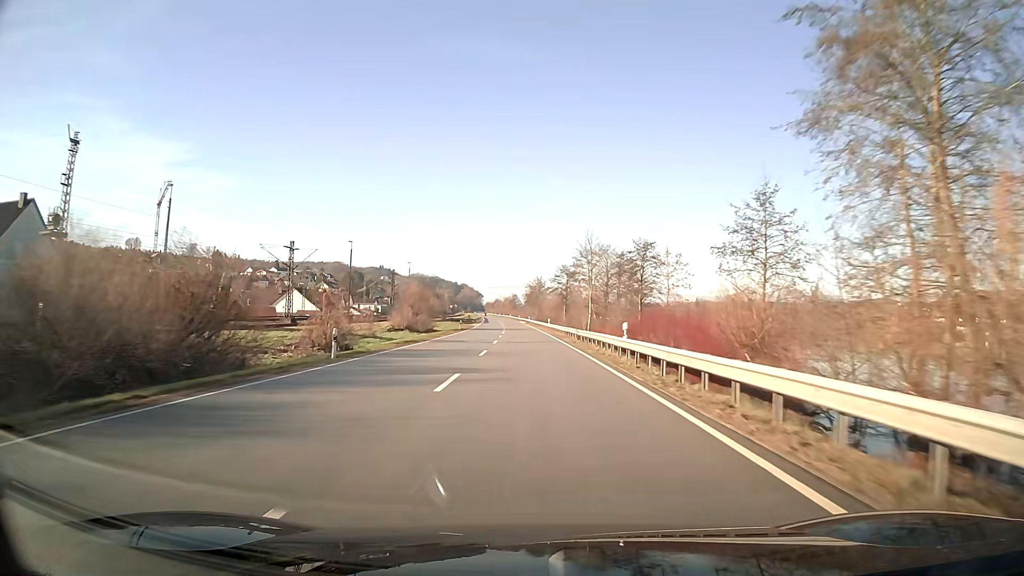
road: unclassified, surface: asphalt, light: Day
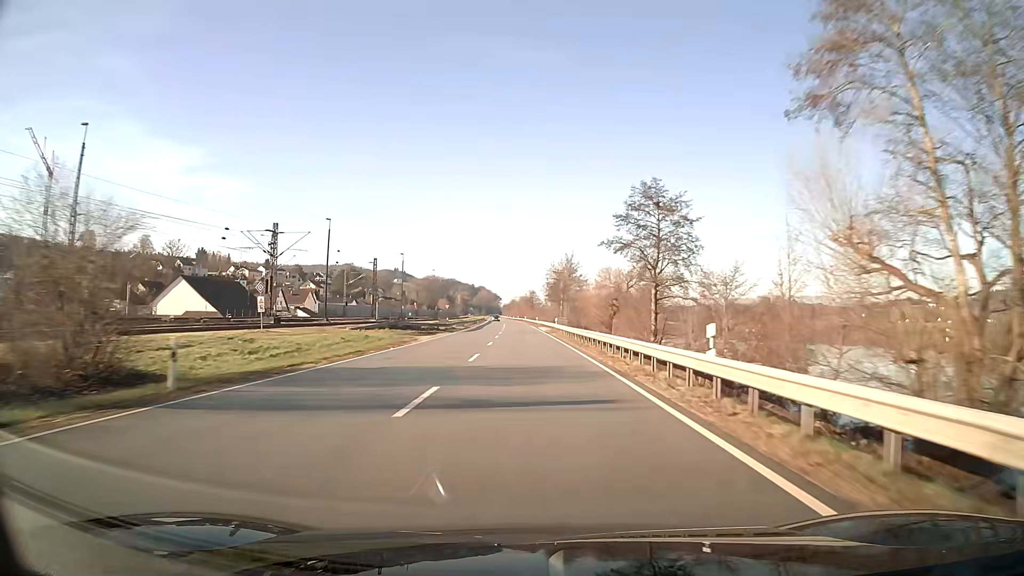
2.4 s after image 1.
(-0.9, +63.8) m; -2°
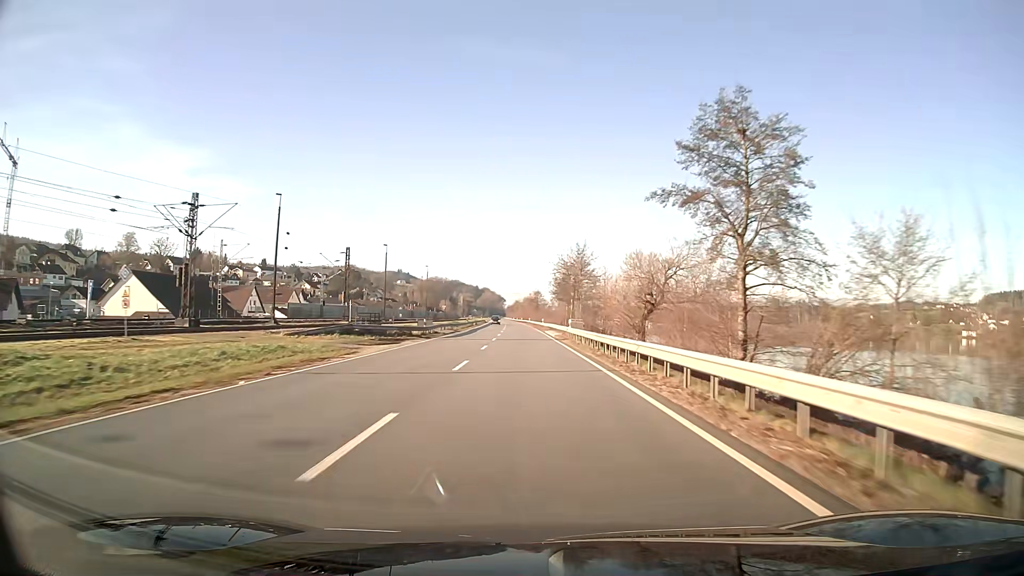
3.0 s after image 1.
(-0.1, +15.9) m; 0°
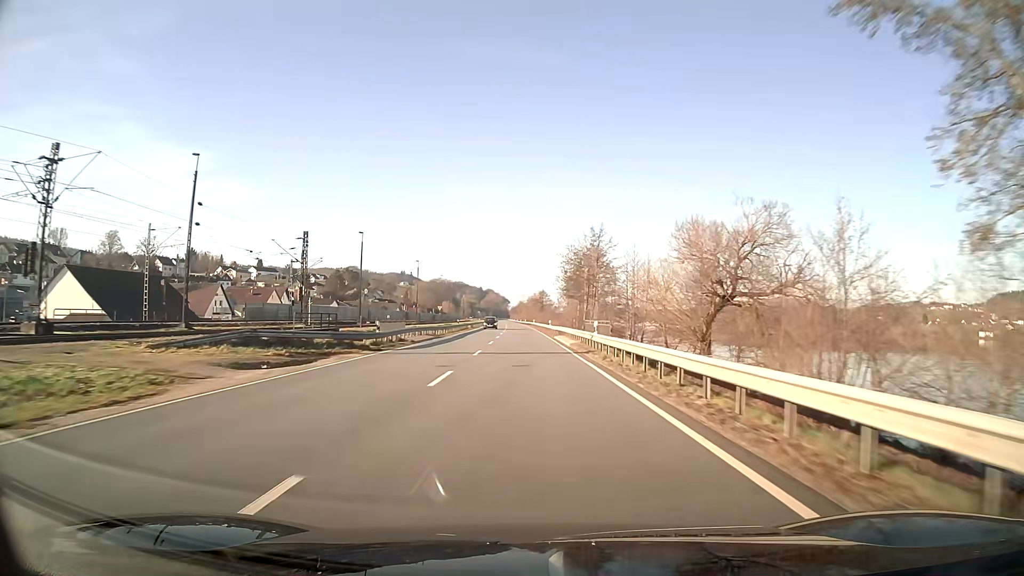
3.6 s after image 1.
(-0.1, +15.9) m; 0°
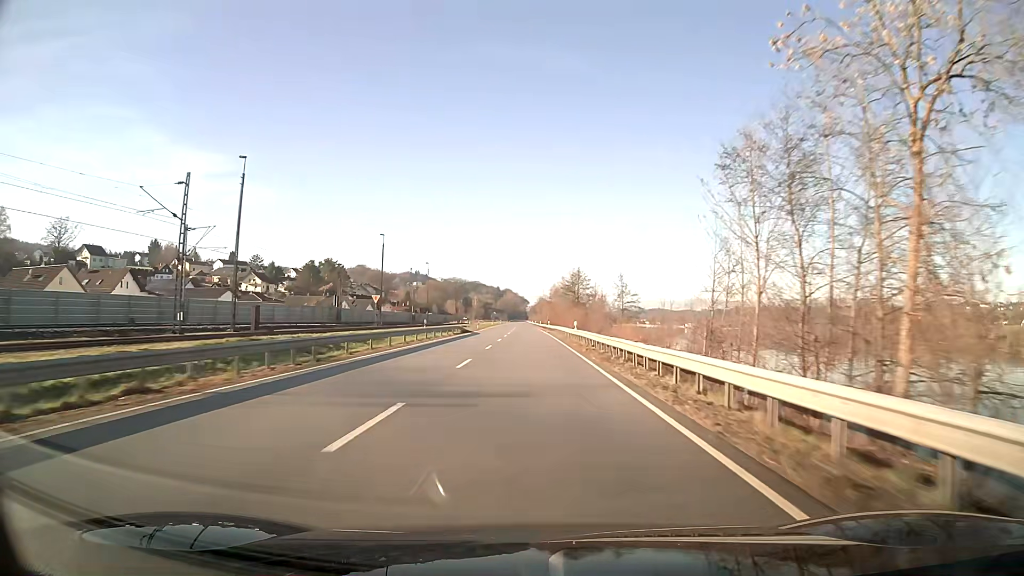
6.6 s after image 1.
(-1.3, +79.7) m; -2°
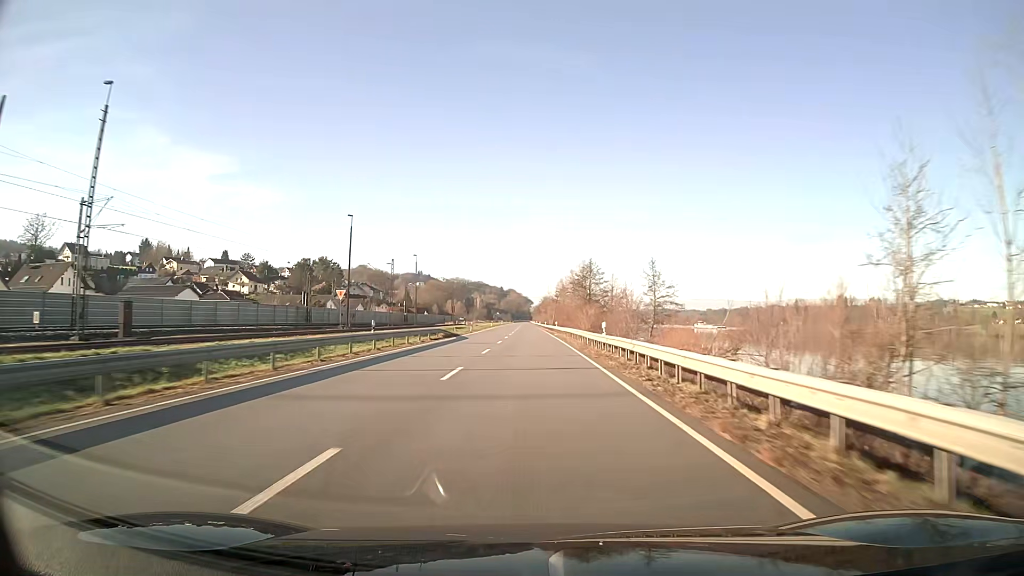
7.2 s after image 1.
(0.0, +16.0) m; 0°
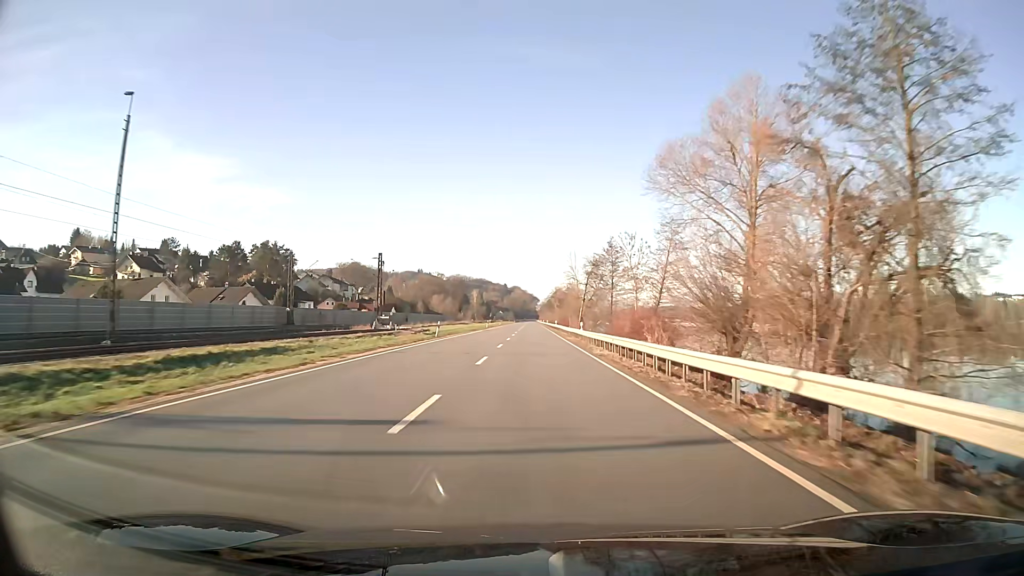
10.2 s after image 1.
(-0.6, +79.7) m; 0°
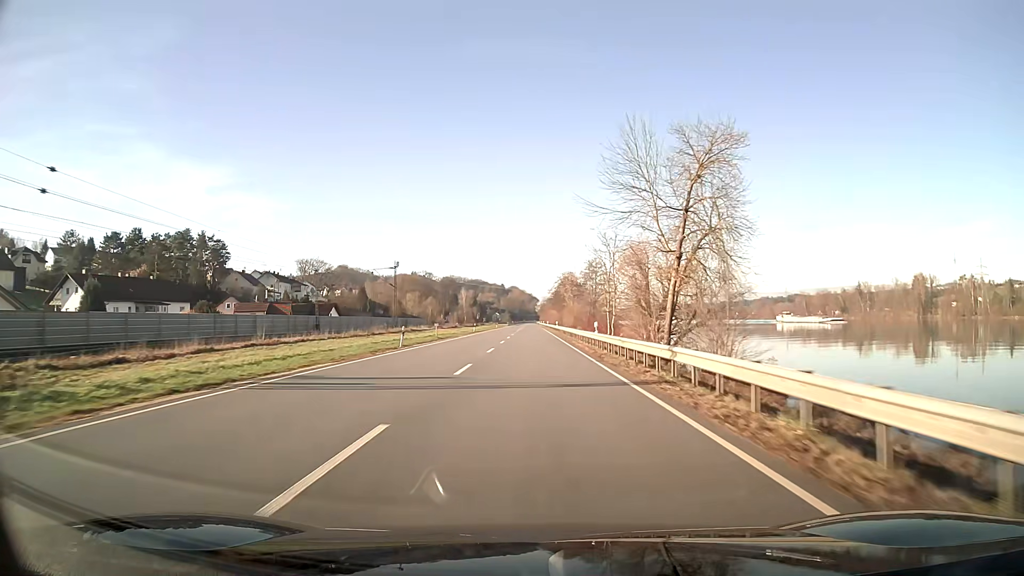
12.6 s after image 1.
(+0.1, +63.9) m; 0°
